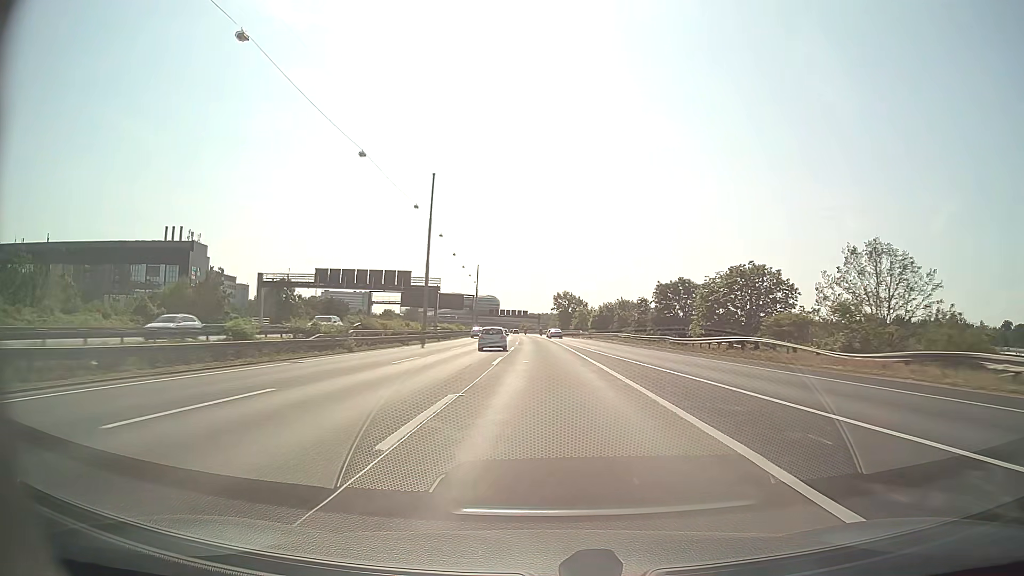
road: motorway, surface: asphalt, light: Day
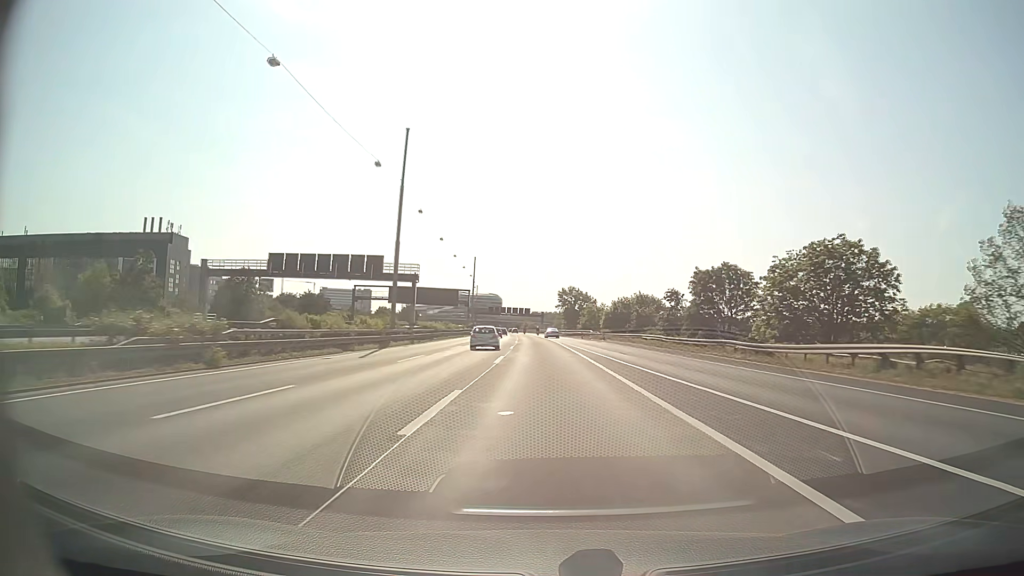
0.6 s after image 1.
(0.0, +16.8) m; 0°
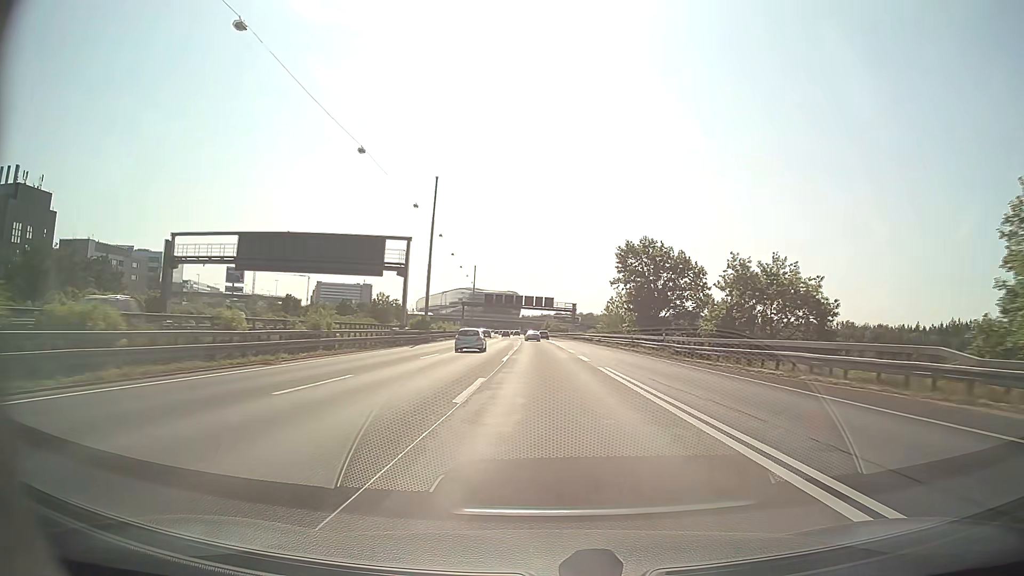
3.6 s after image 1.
(-1.5, +85.2) m; -2°
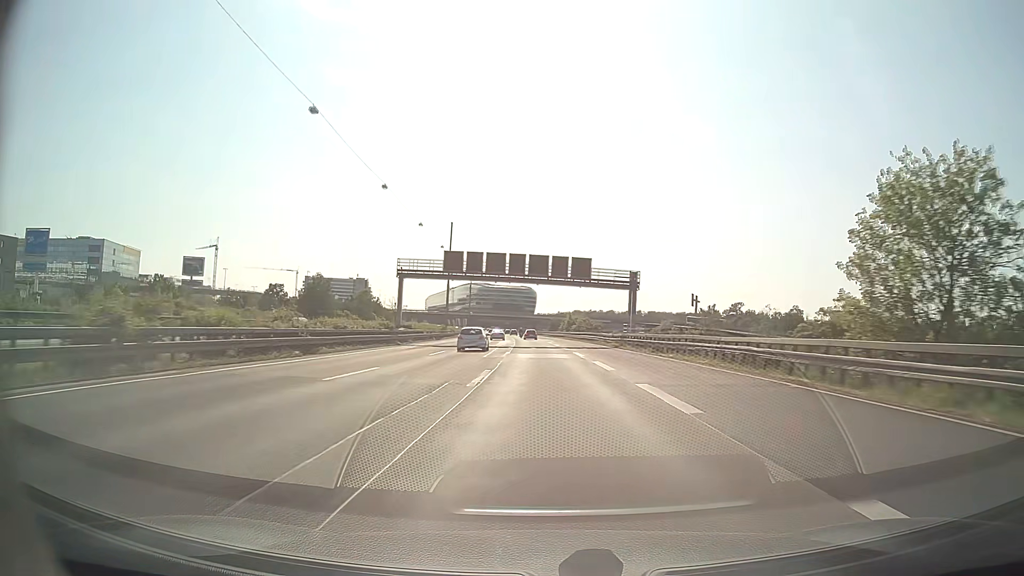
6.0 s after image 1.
(-0.8, +69.2) m; -1°
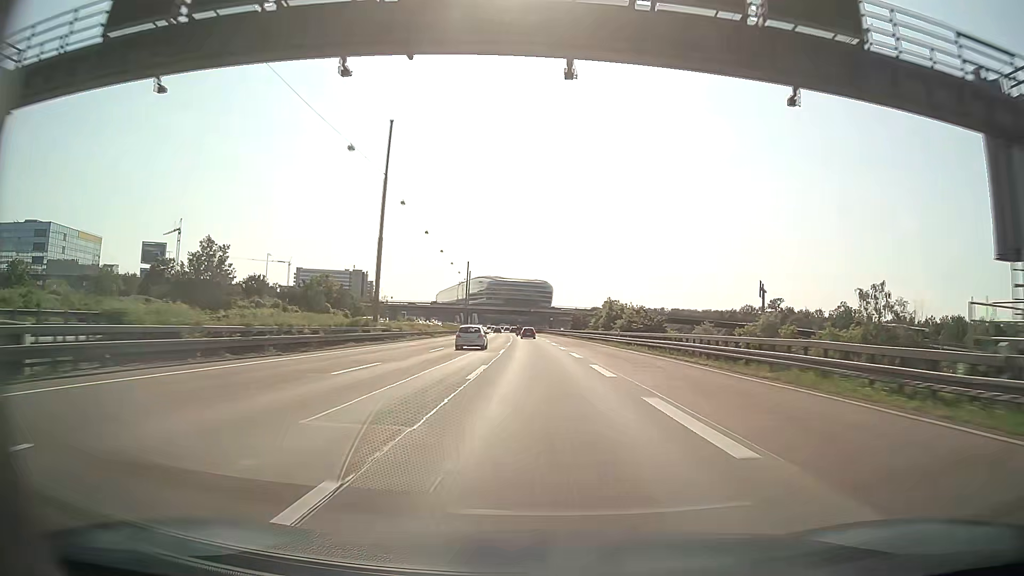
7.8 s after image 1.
(-0.6, +52.1) m; -1°
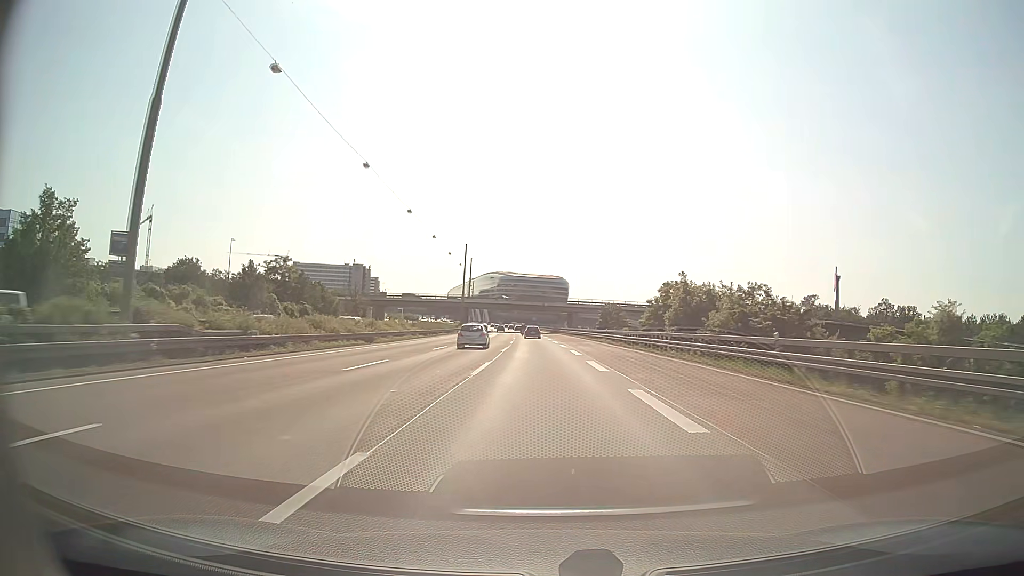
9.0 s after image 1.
(-0.3, +34.8) m; -1°
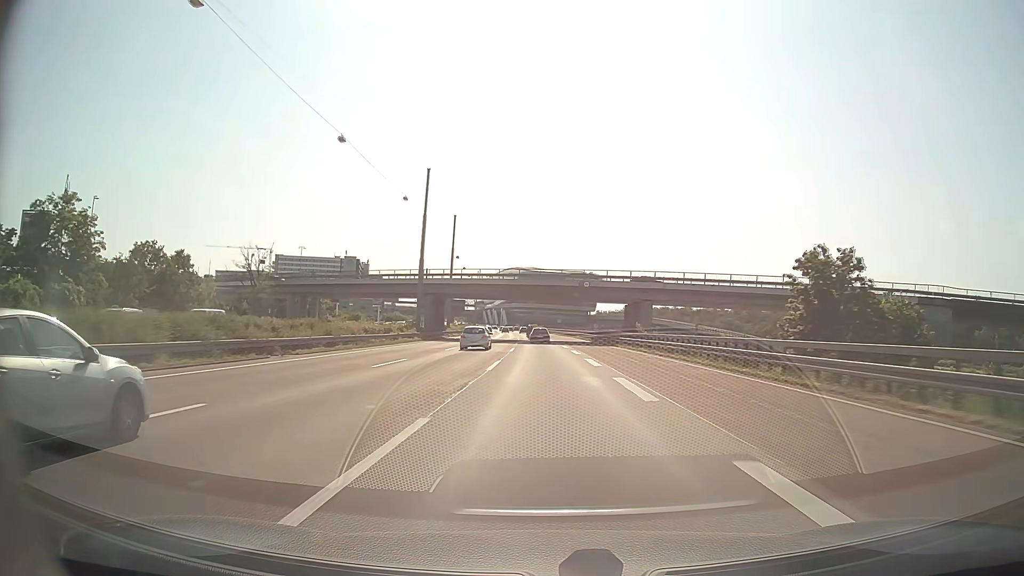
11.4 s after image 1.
(-1.1, +68.5) m; -2°
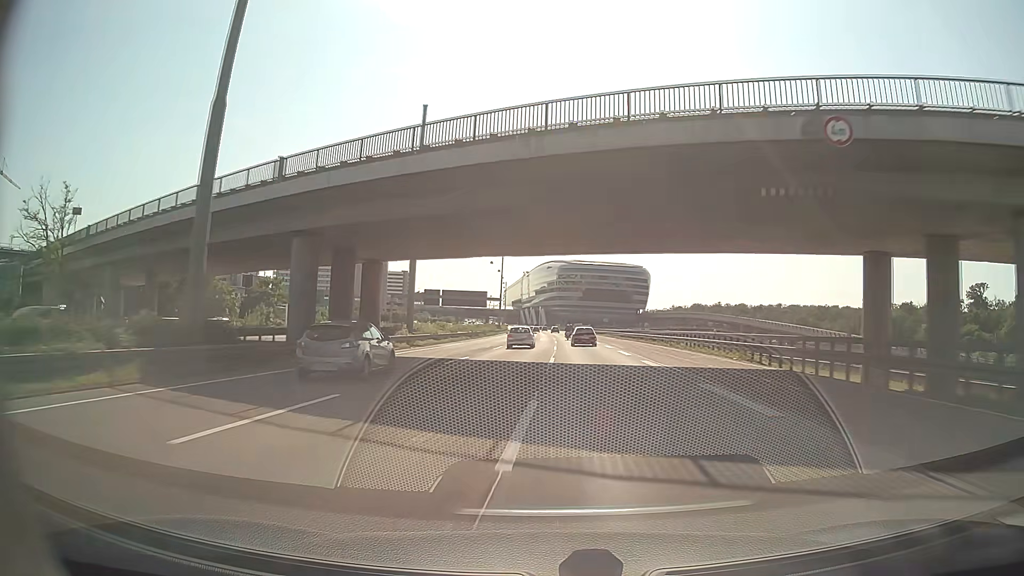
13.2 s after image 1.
(-1.3, +51.4) m; -3°
(0, +10) (0, +20) (0, +30) (0, +40) (-1, +50) (-1, +60) (-1, +70) (-1, +80) (-1, +90) (-1, +100) m
